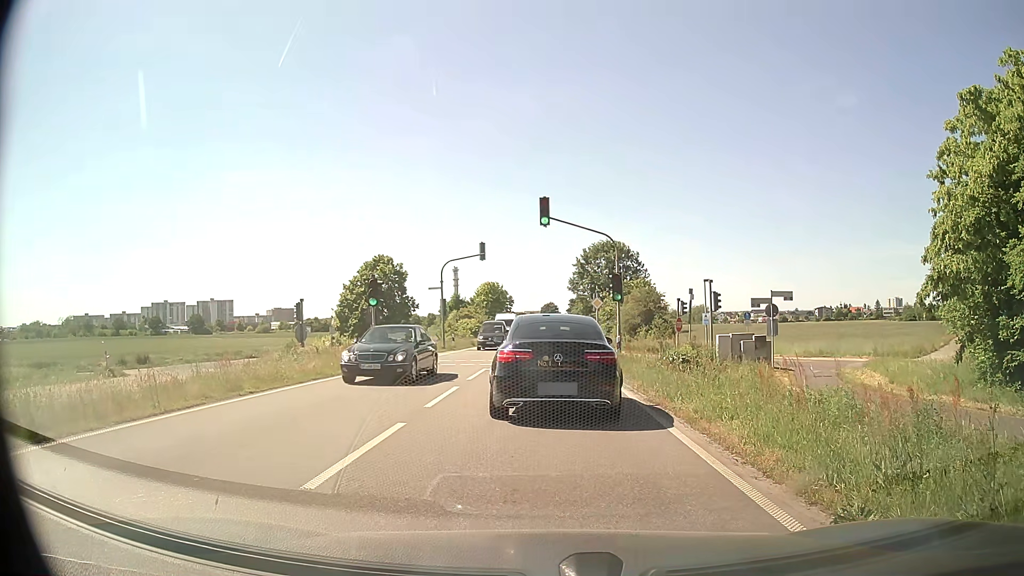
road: primary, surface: asphalt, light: Day
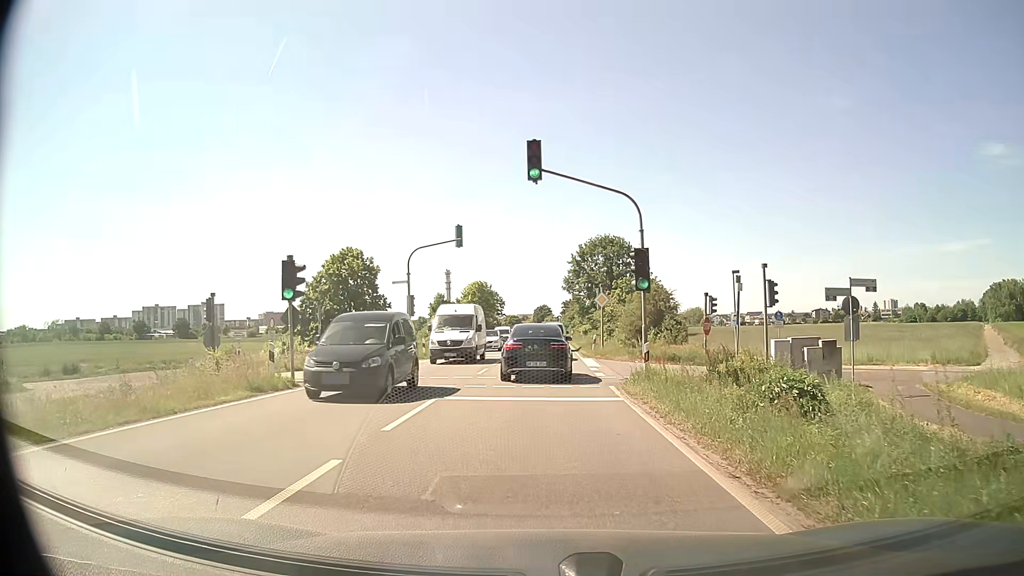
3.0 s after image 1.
(0.0, +9.1) m; 0°
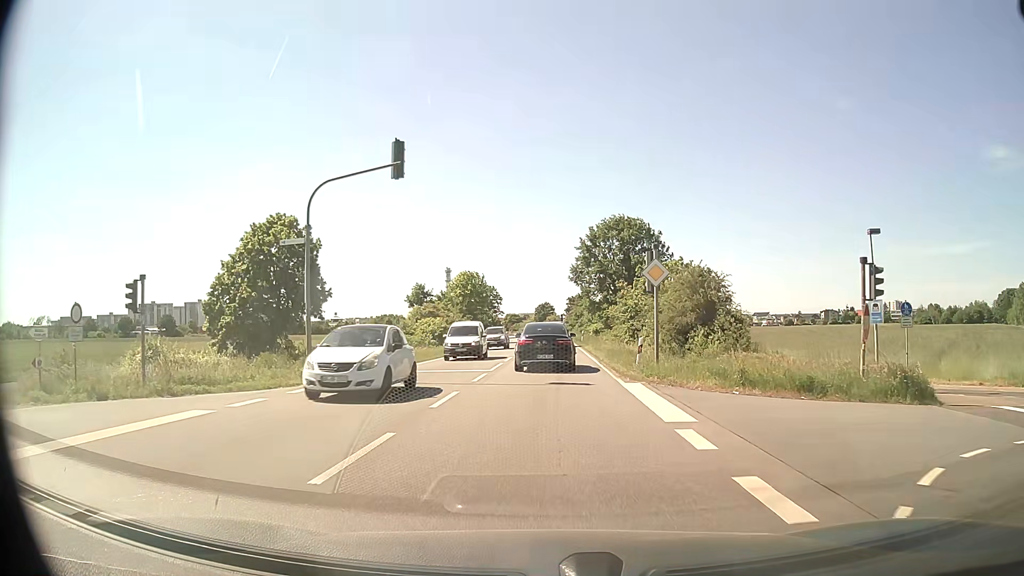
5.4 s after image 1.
(0.0, +16.5) m; 0°
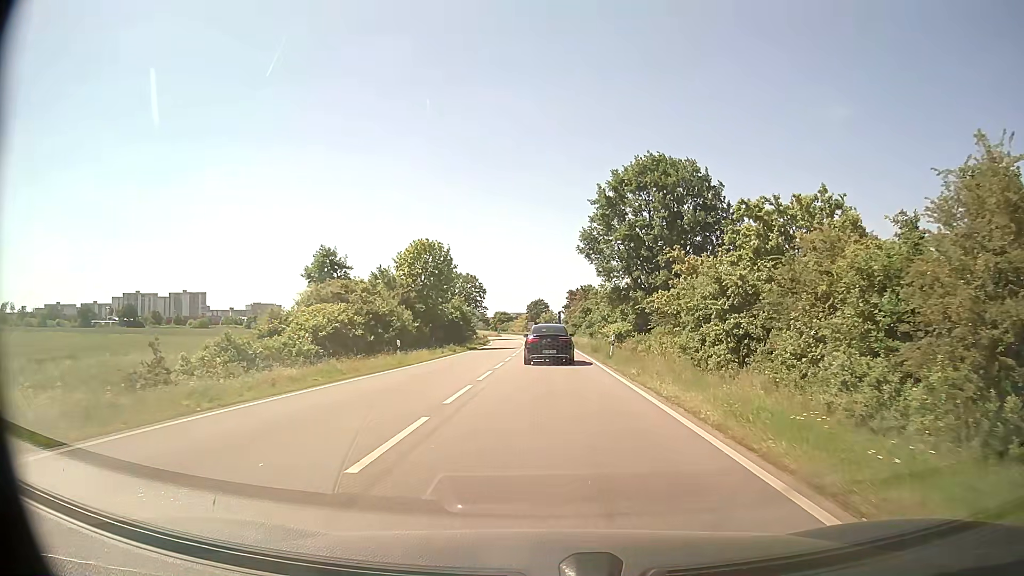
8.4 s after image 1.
(+0.2, +29.5) m; 0°
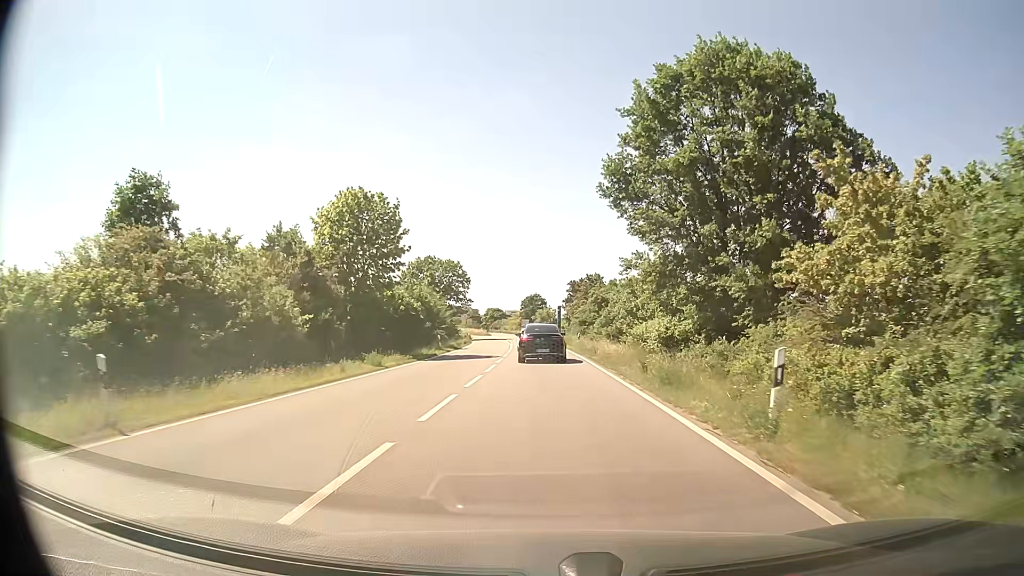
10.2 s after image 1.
(+0.1, +20.6) m; 0°
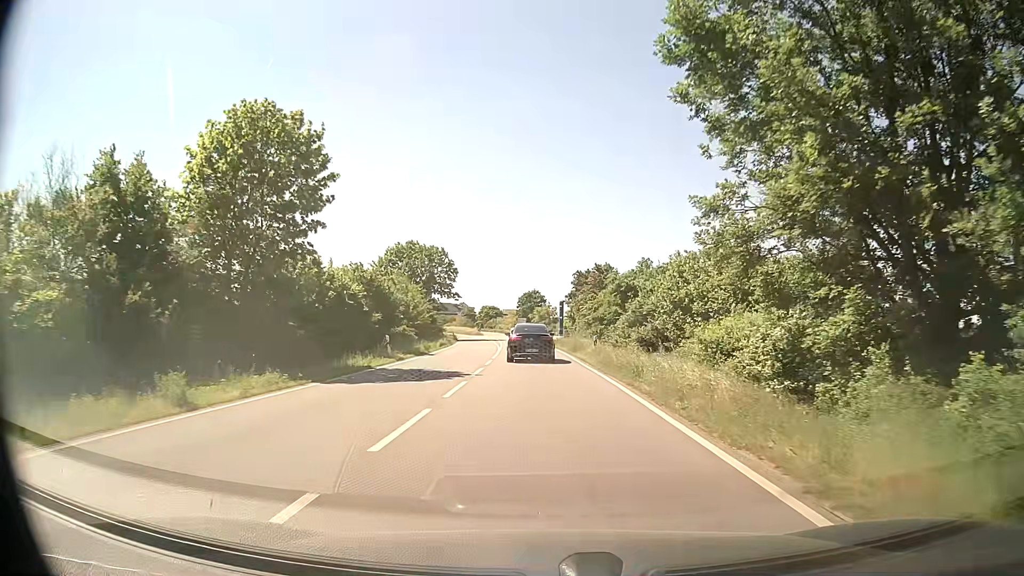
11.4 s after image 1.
(0.0, +14.8) m; 0°
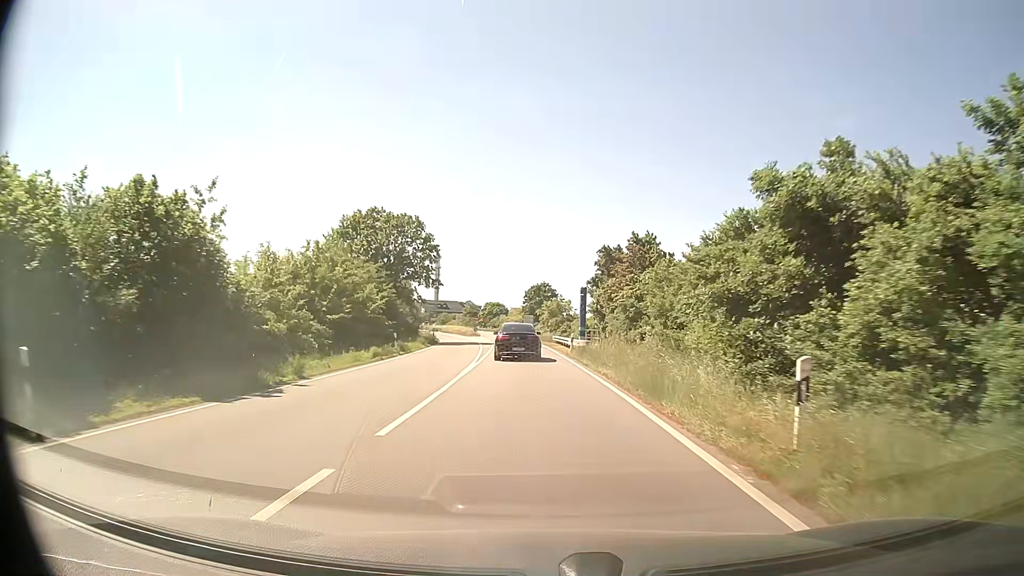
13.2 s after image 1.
(-0.1, +23.5) m; -1°
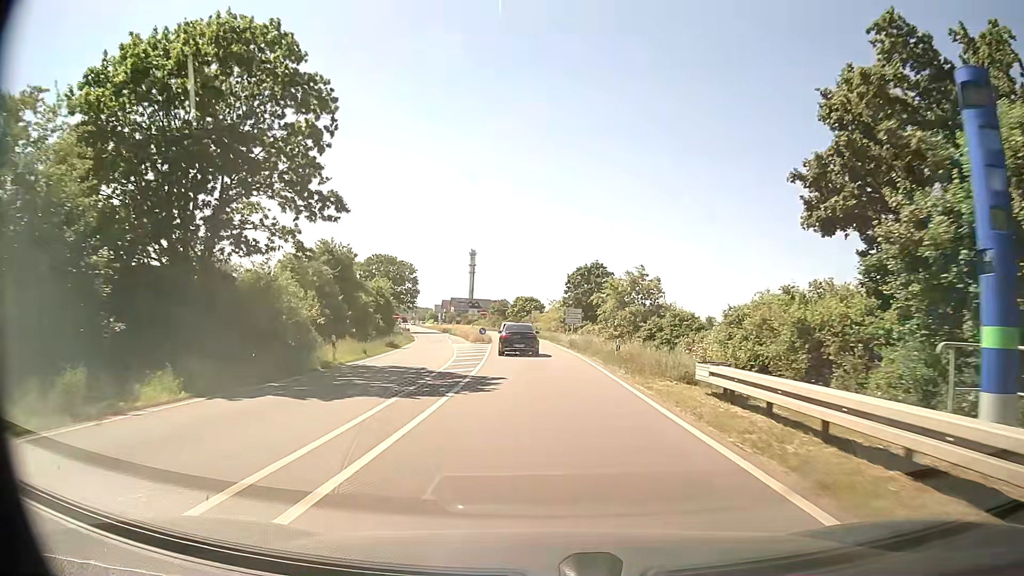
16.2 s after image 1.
(-1.1, +41.5) m; -3°
(0, +10) (0, +20) (0, +30) (0, +40) (0, +50) (-1, +60) (-1, +70) (-2, +80) (-3, +90) (-4, +100) m
